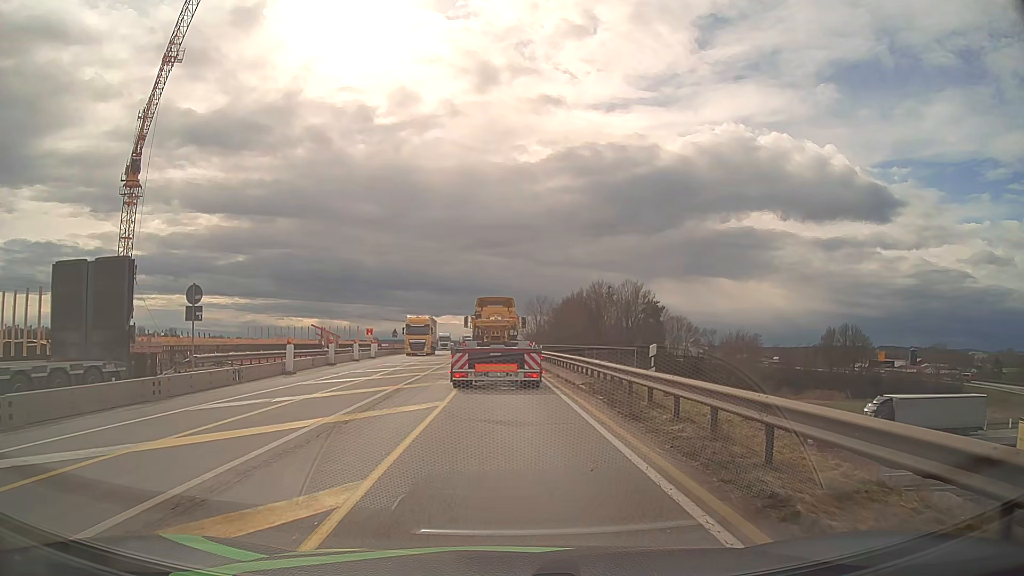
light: Day
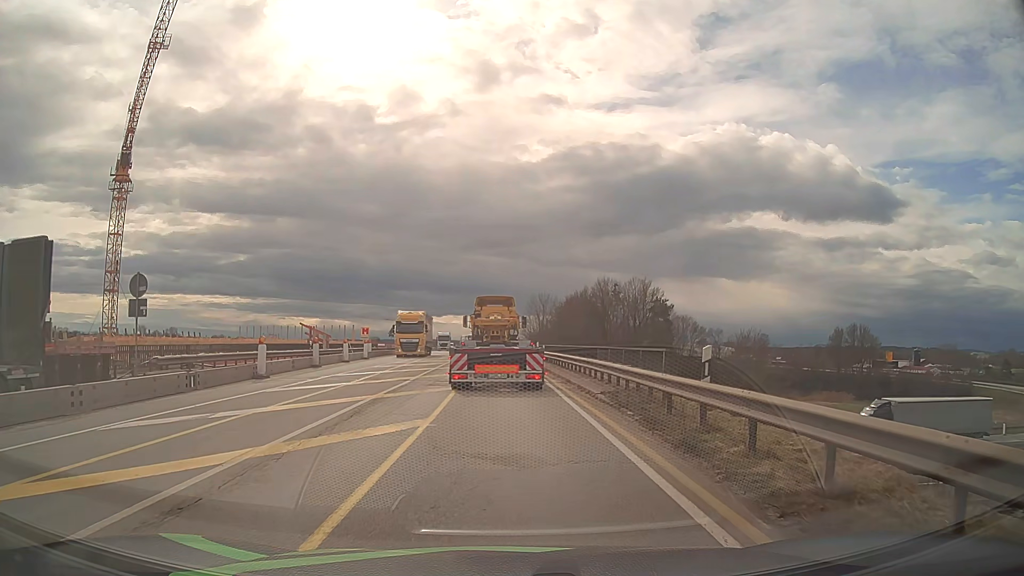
(0.0, +3.4) m; 0°
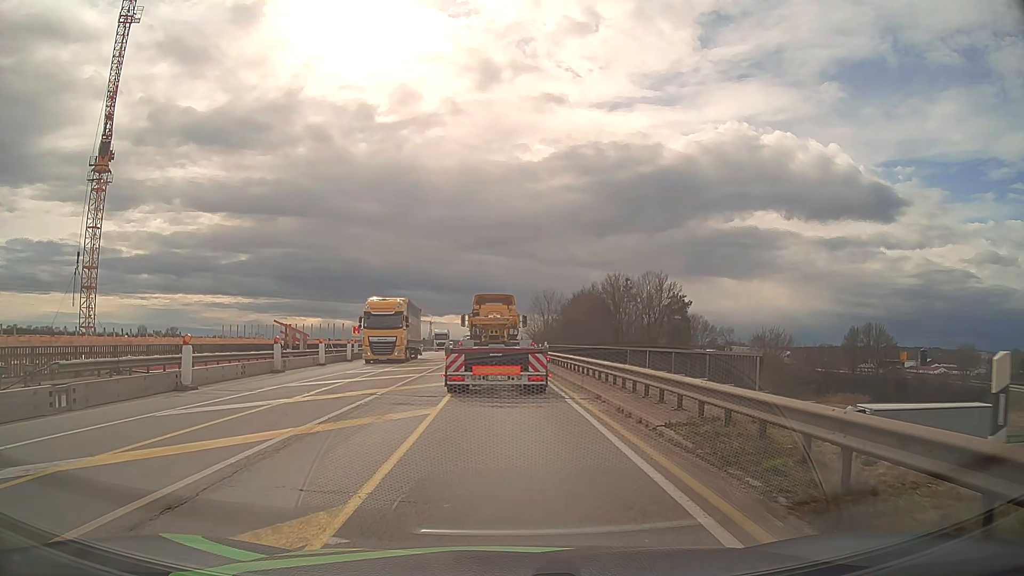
(0.0, +6.2) m; 0°
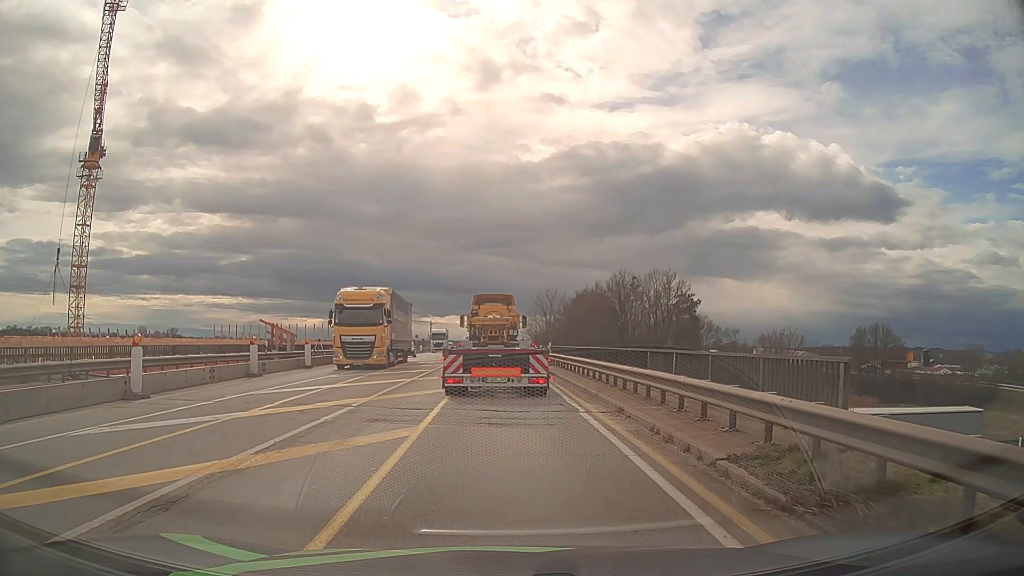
(0.0, +2.8) m; 0°
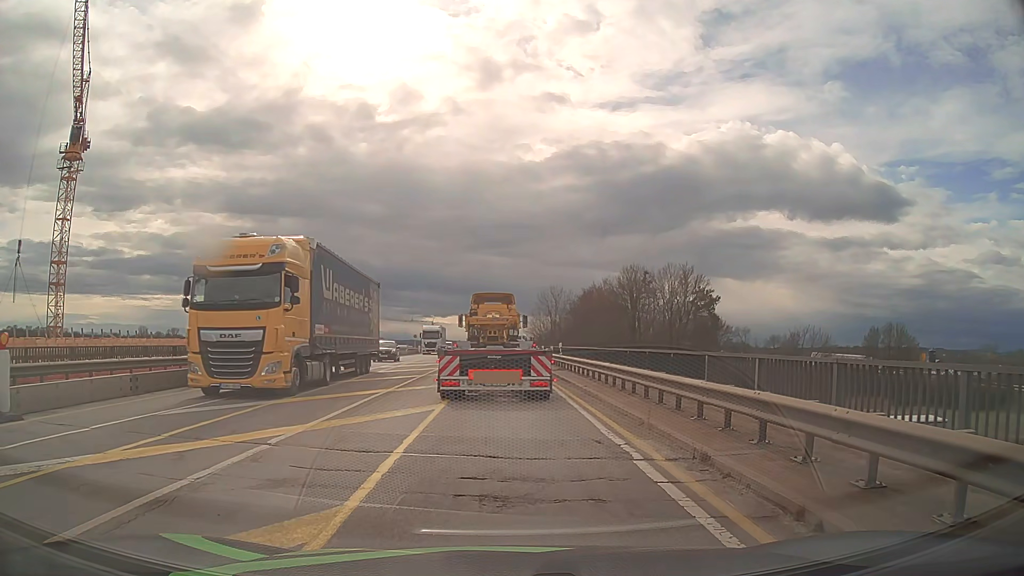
(0.0, +5.1) m; -1°
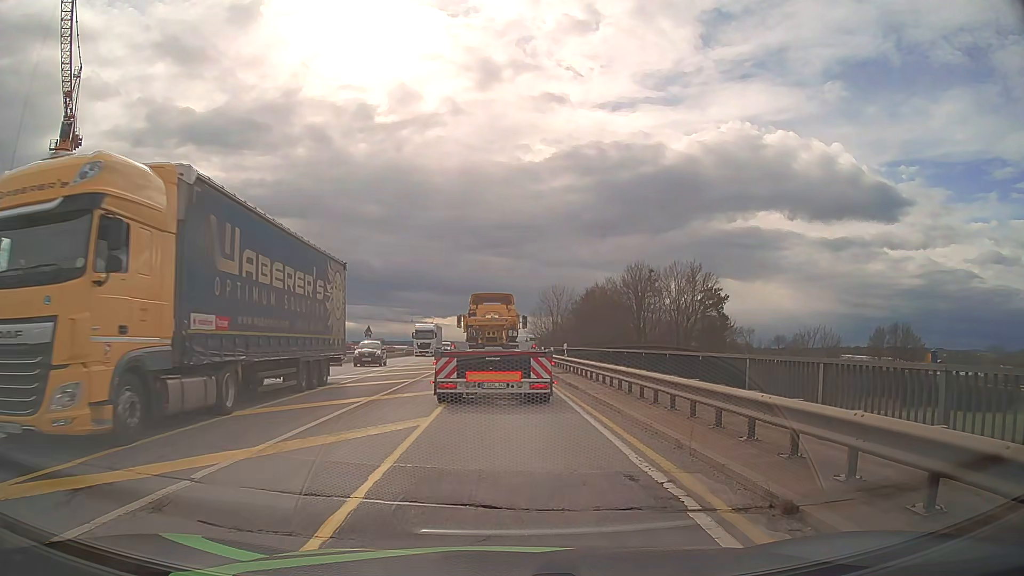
(0.0, +2.3) m; 0°
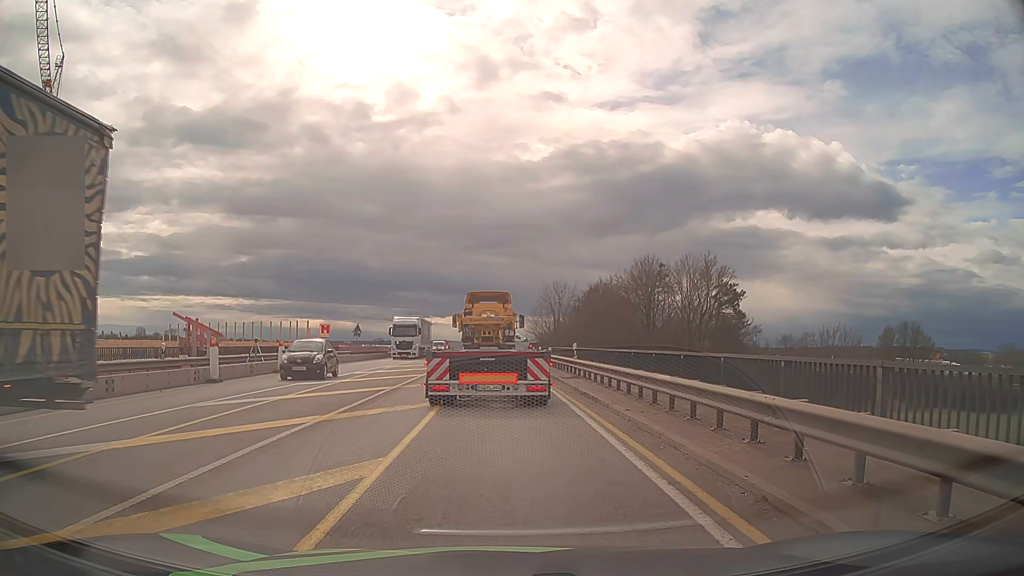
(0.0, +4.2) m; +1°
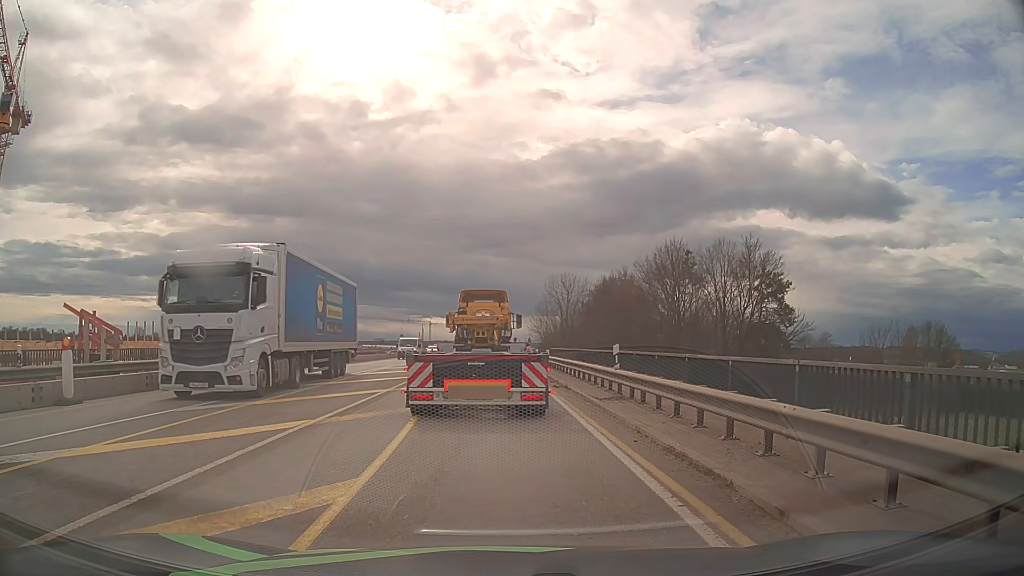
(0.0, +8.7) m; -1°
(0, +10) (0, +20) (0, +30) (-1, +40) (-1, +50) (-1, +60) (-1, +70) (-2, +80) (-2, +90) (-2, +100) m
